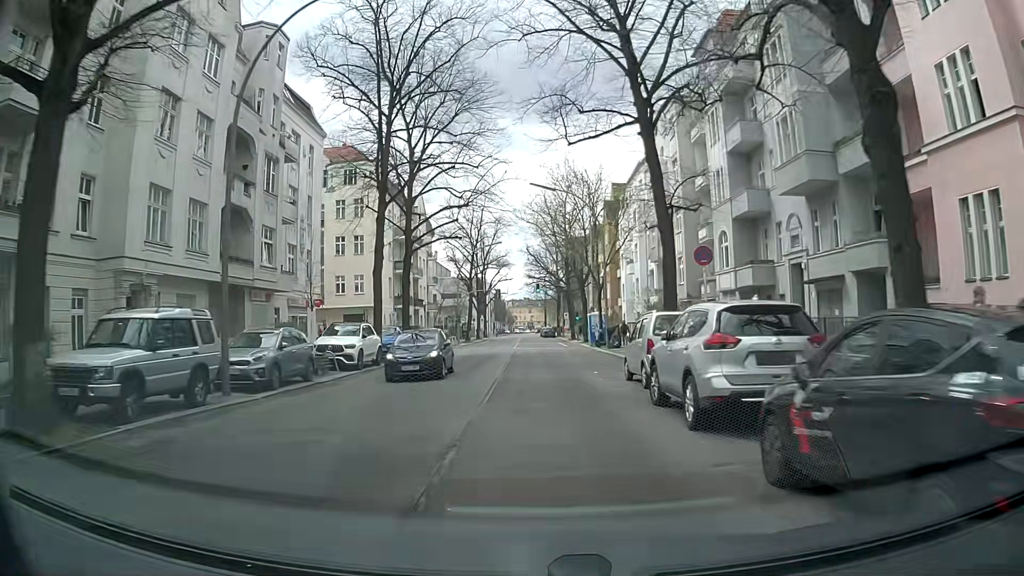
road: tertiary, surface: asphalt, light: Day
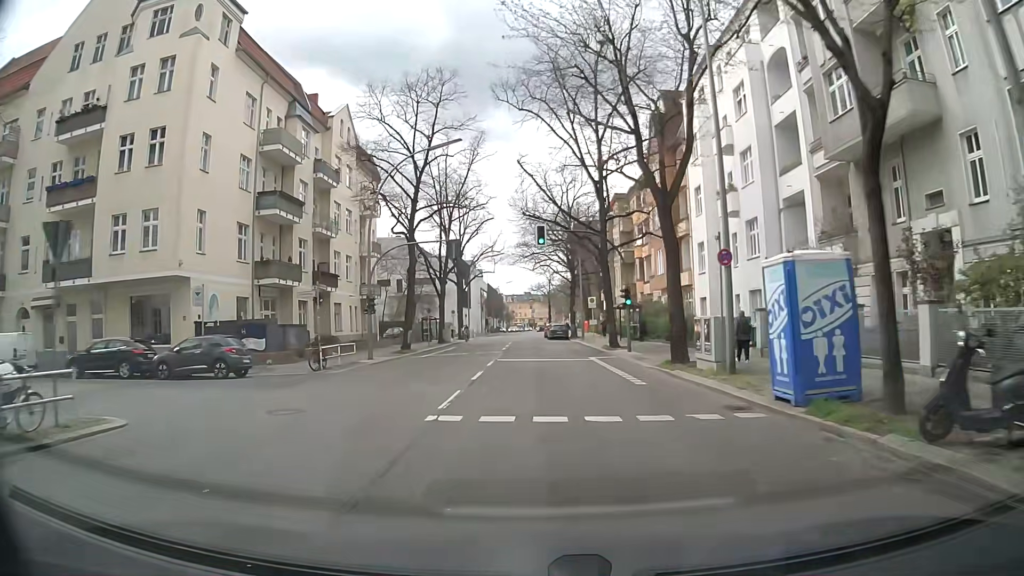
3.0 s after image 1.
(+0.2, +37.3) m; -1°
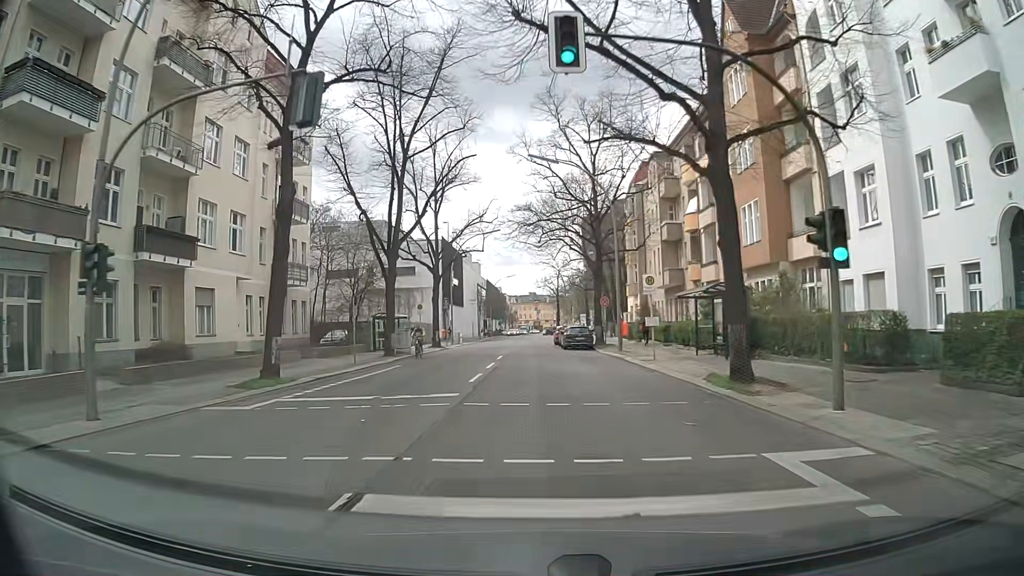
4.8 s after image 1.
(+0.1, +21.7) m; 0°
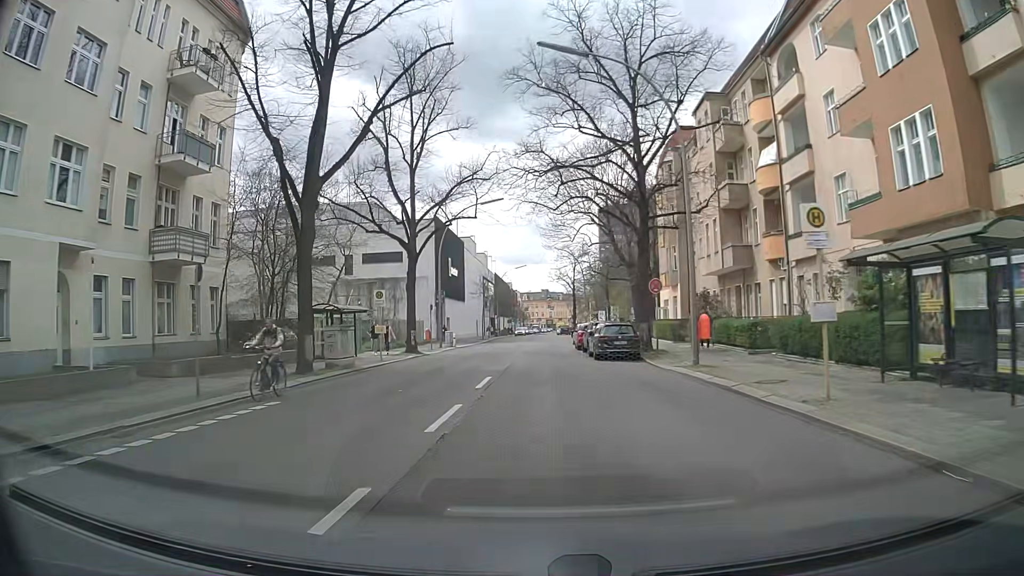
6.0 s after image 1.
(-0.1, +14.5) m; -1°
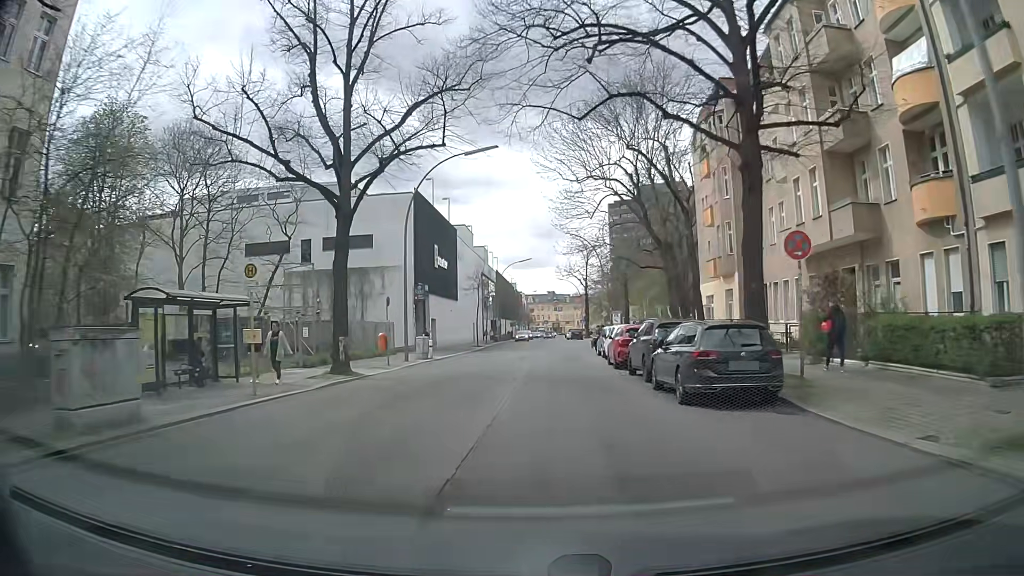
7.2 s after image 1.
(-0.1, +14.7) m; 0°
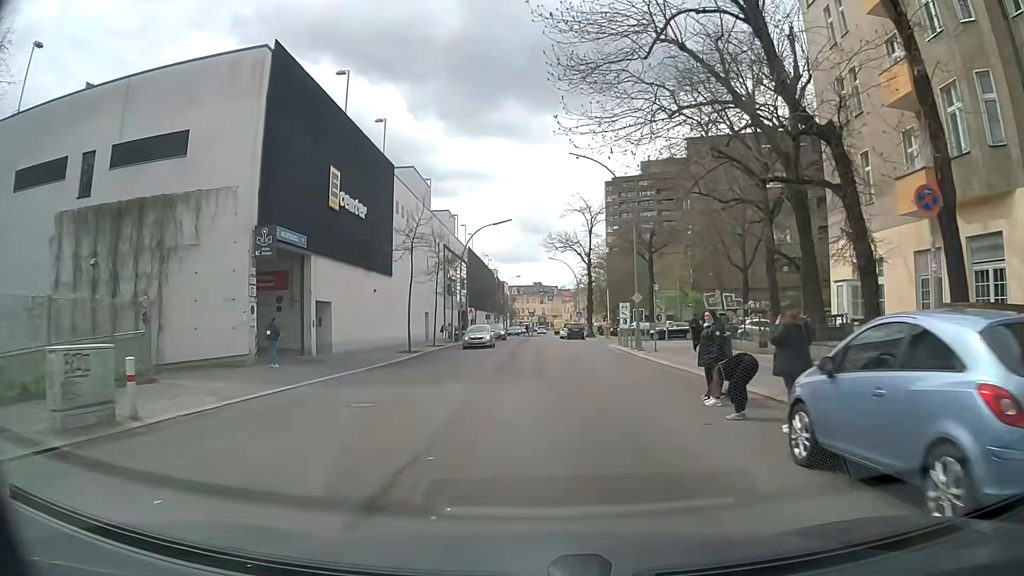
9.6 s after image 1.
(+0.3, +27.5) m; +1°
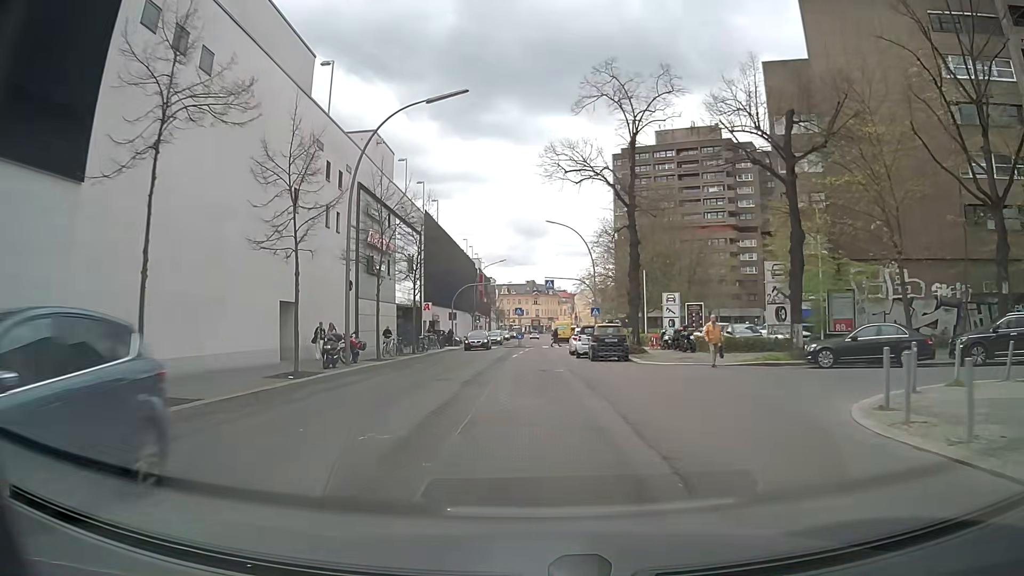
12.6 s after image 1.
(+0.6, +33.6) m; 0°
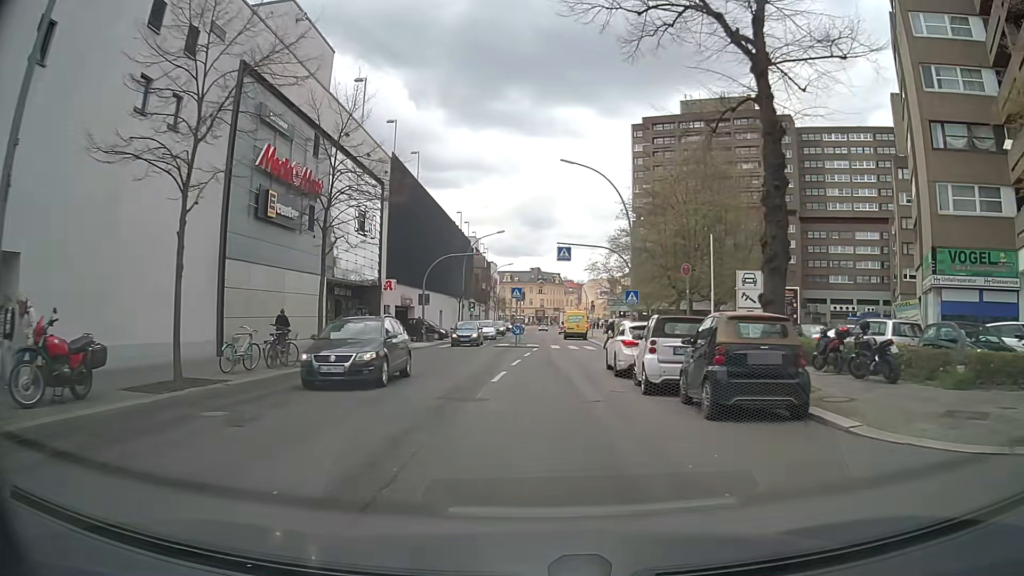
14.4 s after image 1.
(+0.1, +18.4) m; +1°
(0, +10) (0, +20) (+1, +30) (+1, +40) (+1, +50) (0, +60) (+1, +70) (+1, +80) (+1, +90) (+1, +100) m
